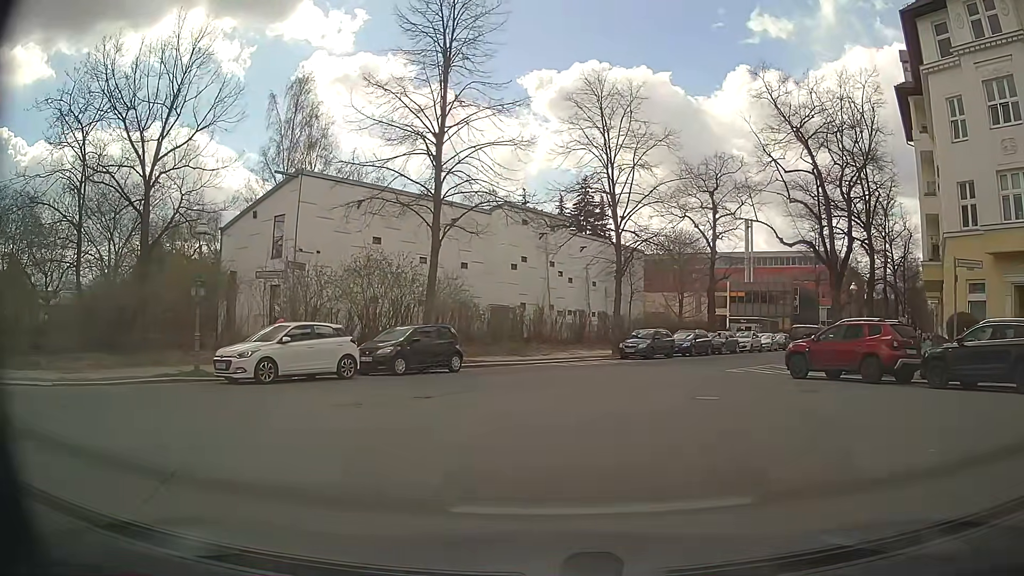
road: residential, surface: asphalt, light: Day
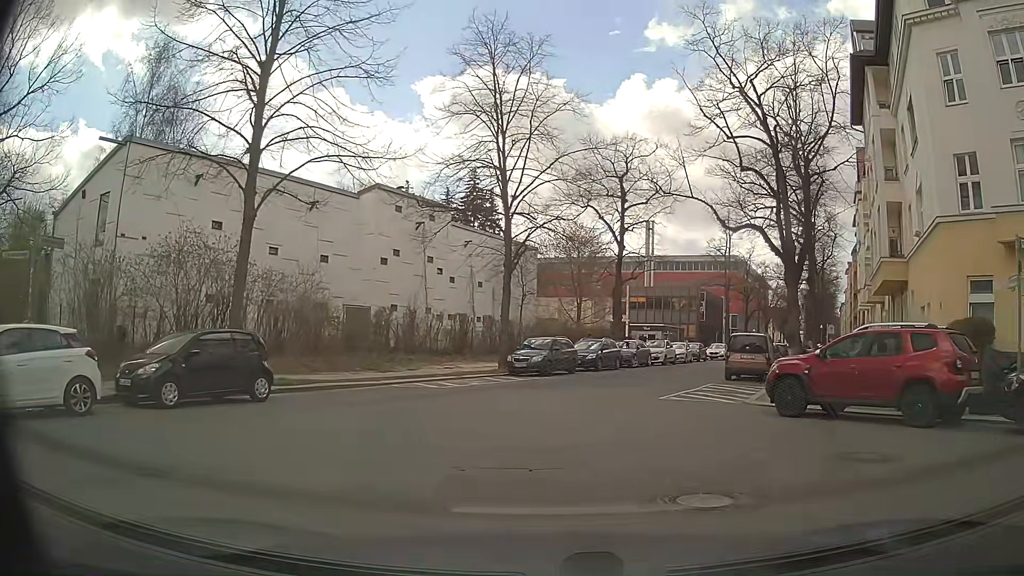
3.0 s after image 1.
(+0.5, +7.5) m; +9°
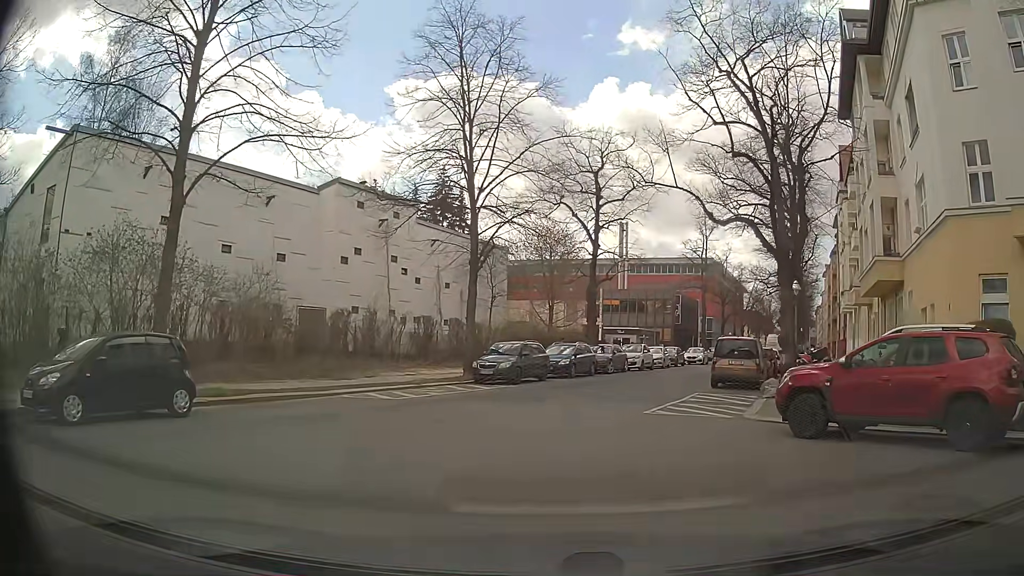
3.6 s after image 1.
(0.0, +2.3) m; +2°
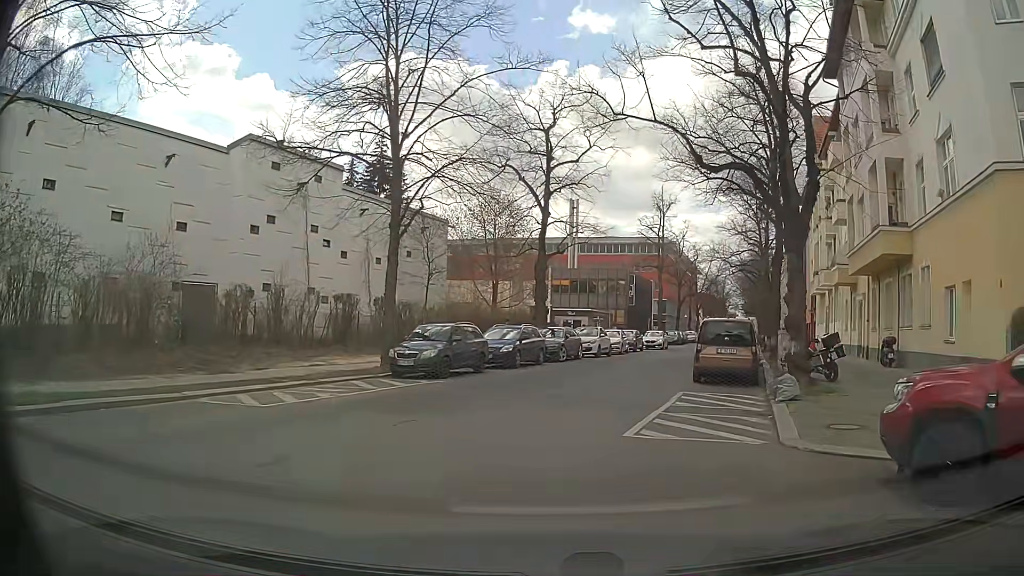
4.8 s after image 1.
(+0.2, +5.2) m; +4°
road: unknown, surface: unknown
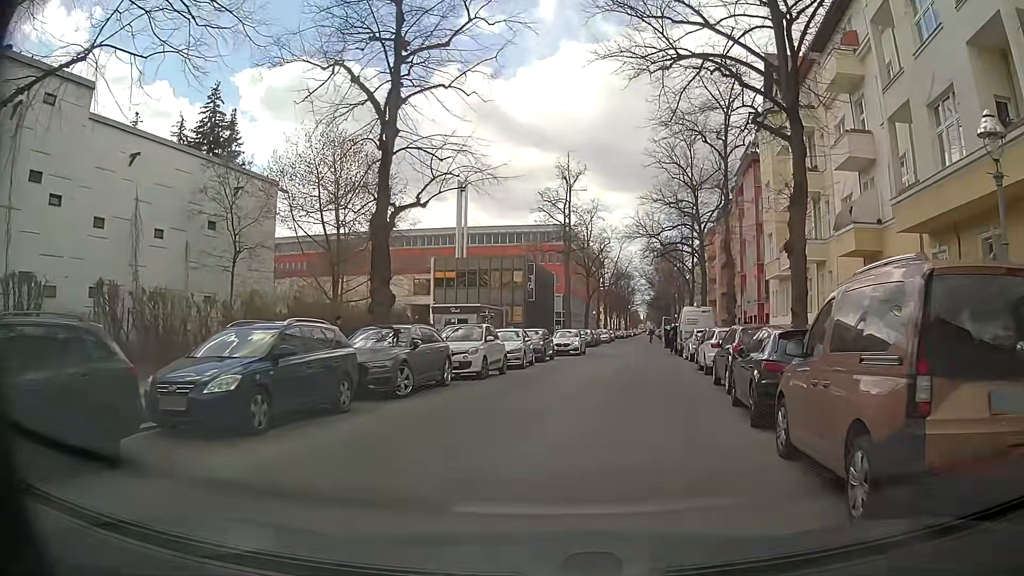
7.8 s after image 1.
(+1.2, +14.9) m; +9°
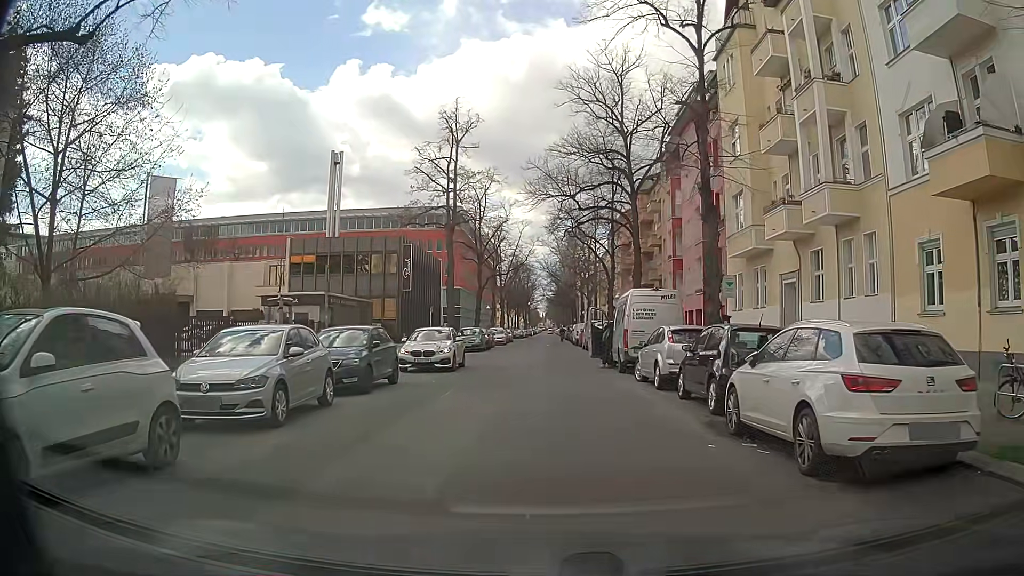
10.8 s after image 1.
(+1.3, +14.6) m; +9°
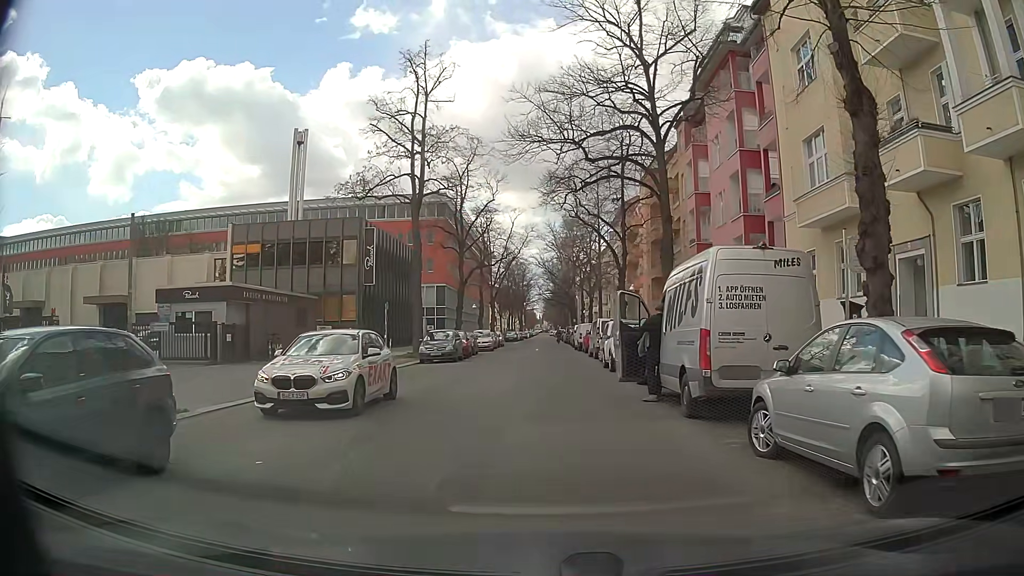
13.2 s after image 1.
(0.0, +10.9) m; -2°
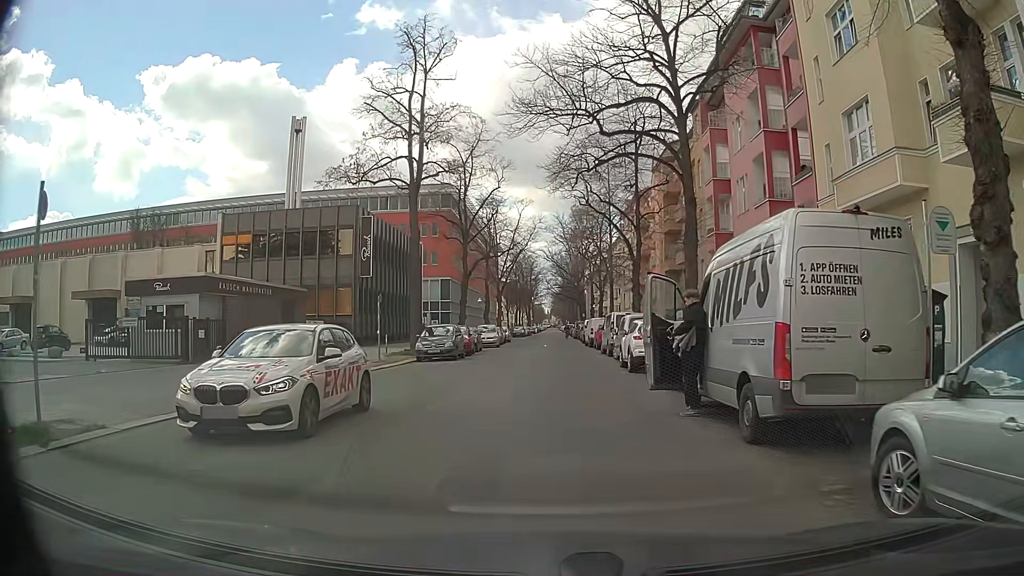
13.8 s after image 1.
(+0.1, +2.9) m; 0°
(0, +10) (0, +20) (+1, +30) (+1, +40) (+2, +50) (+2, +60) (+2, +70) (+2, +80) (+3, +90) (+3, +100) m
